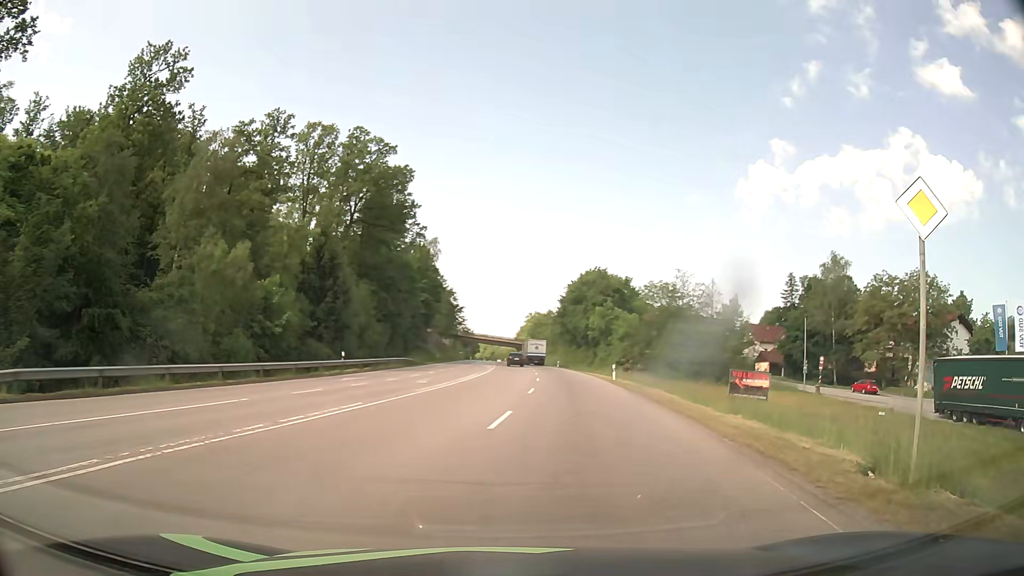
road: secondary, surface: asphalt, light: Day
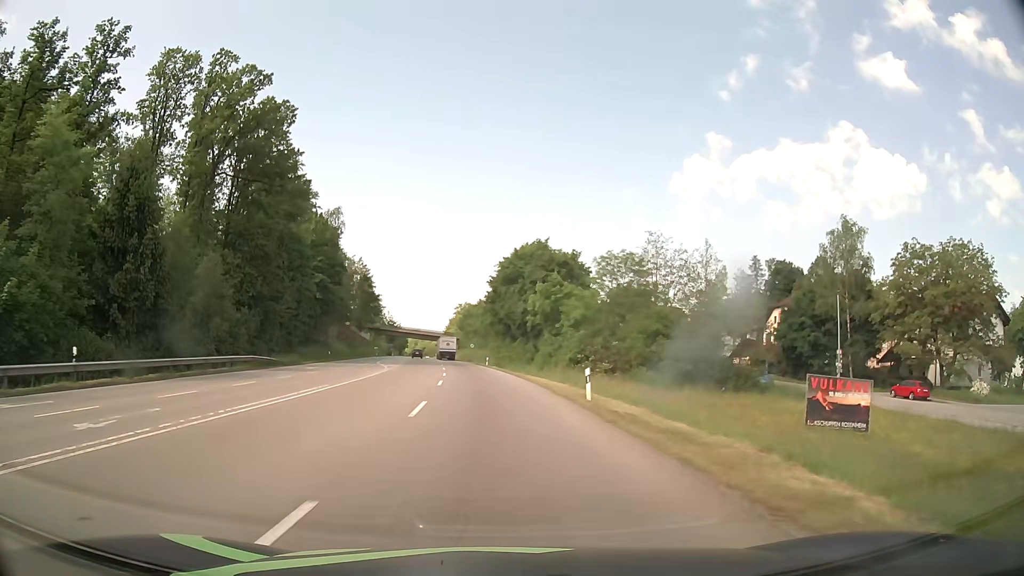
(+2.6, +22.4) m; +7°
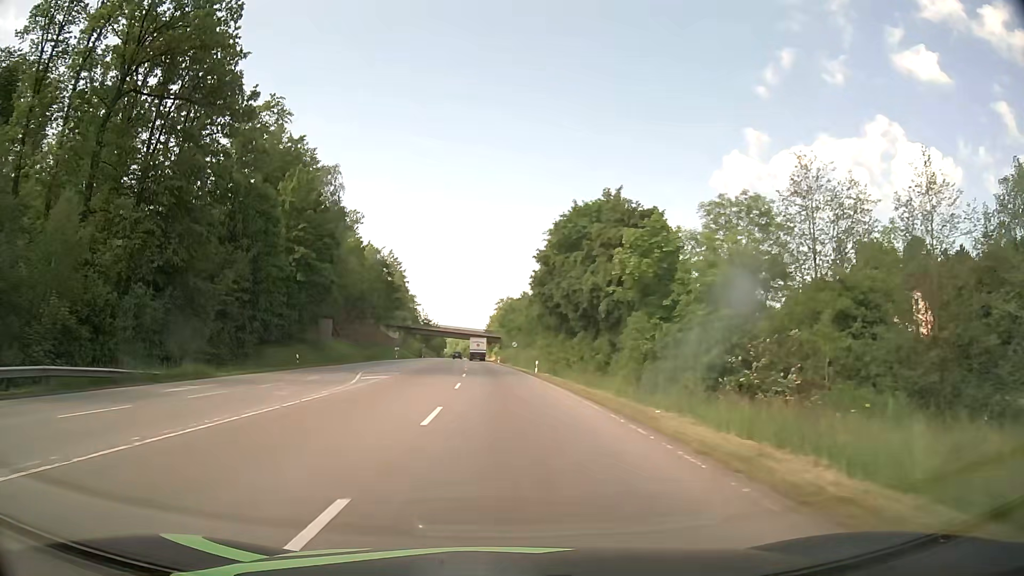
(-1.0, +24.6) m; -4°
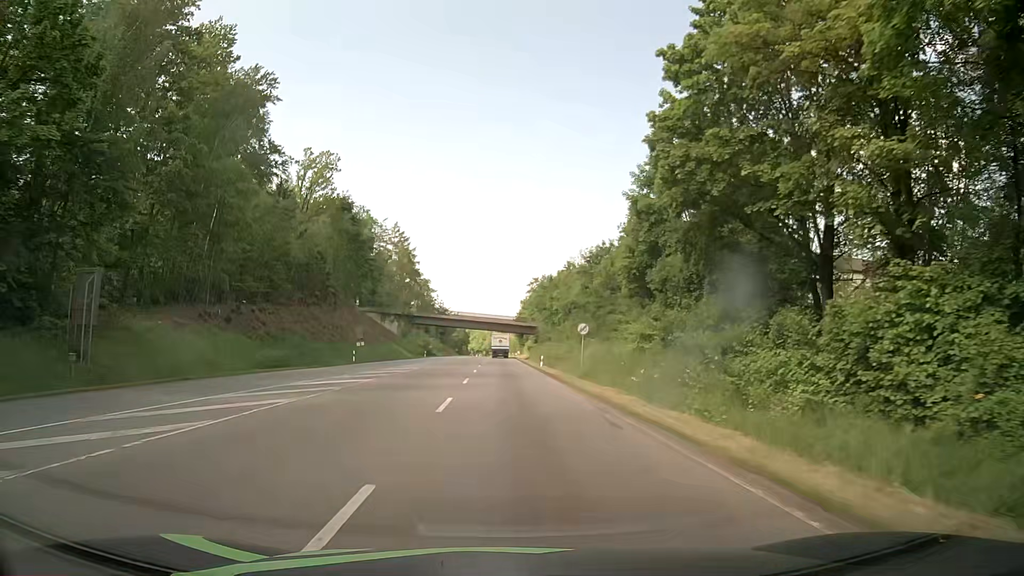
(-1.5, +45.6) m; -3°
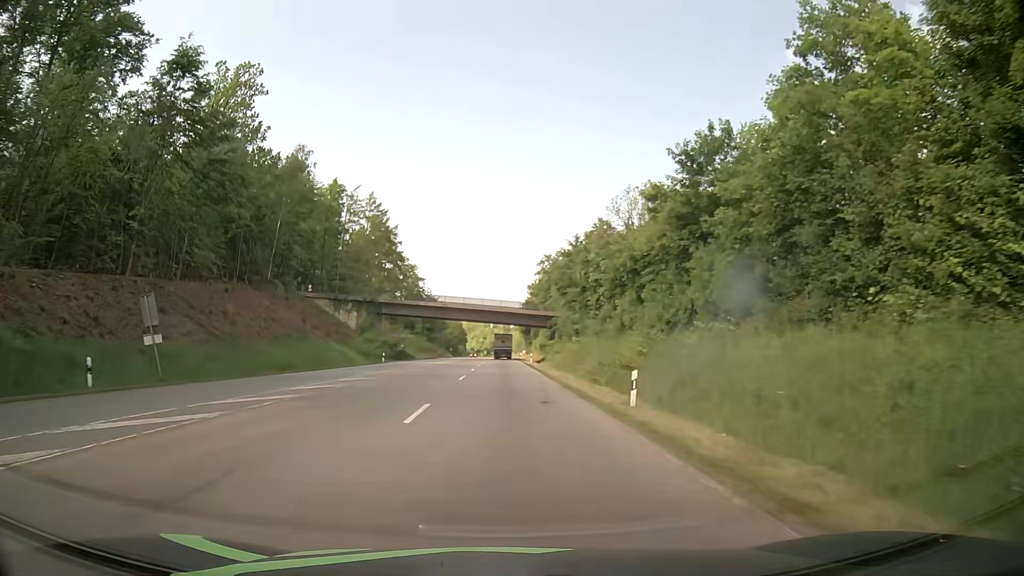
(-0.2, +37.3) m; -1°
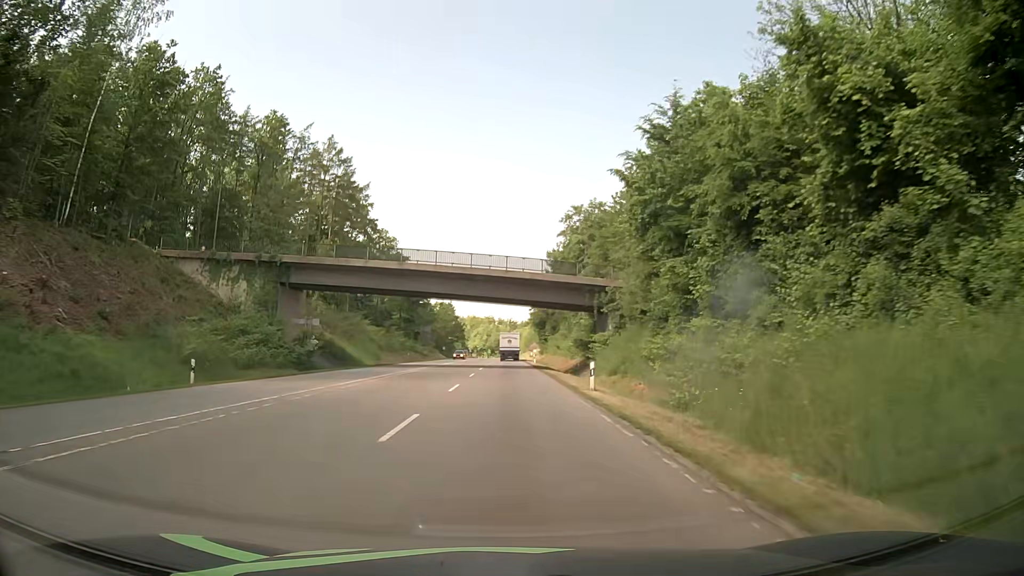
(+0.1, +42.0) m; 0°
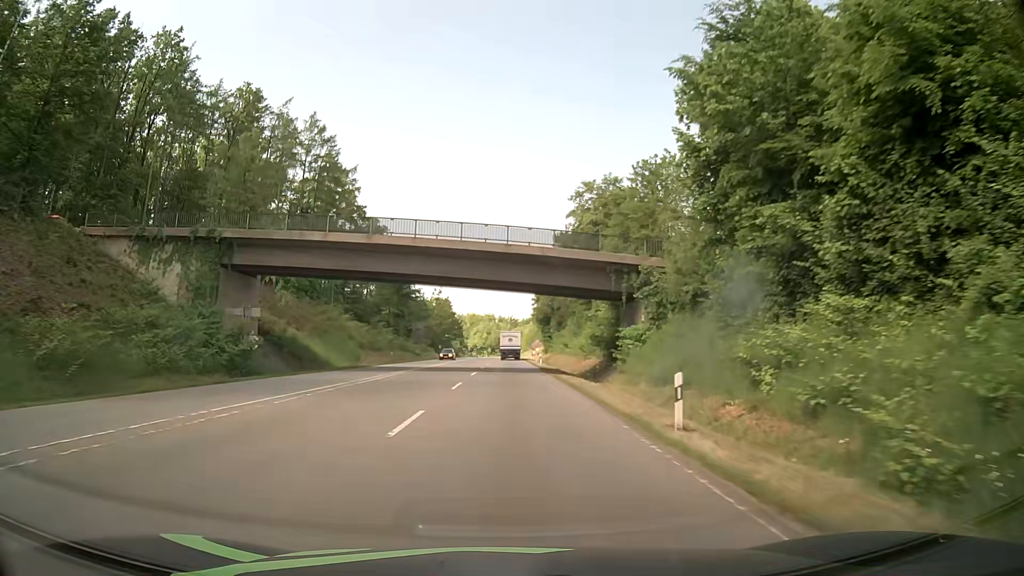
(0.0, +11.2) m; 0°
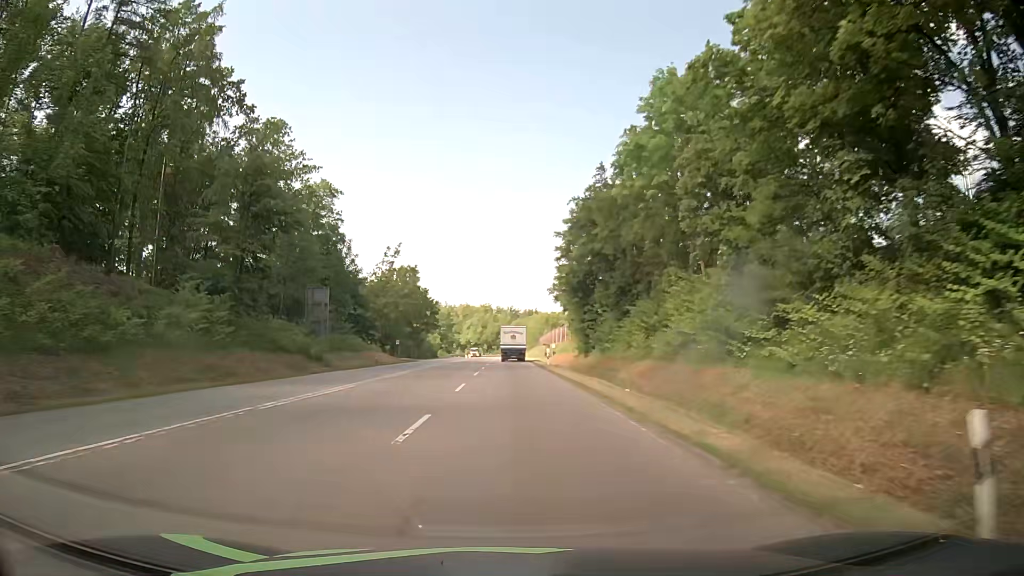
(+0.2, +58.7) m; +1°
(0, +10) (0, +20) (0, +30) (0, +40) (0, +50) (0, +60) (0, +70) (0, +80) (0, +90) (0, +100) m
